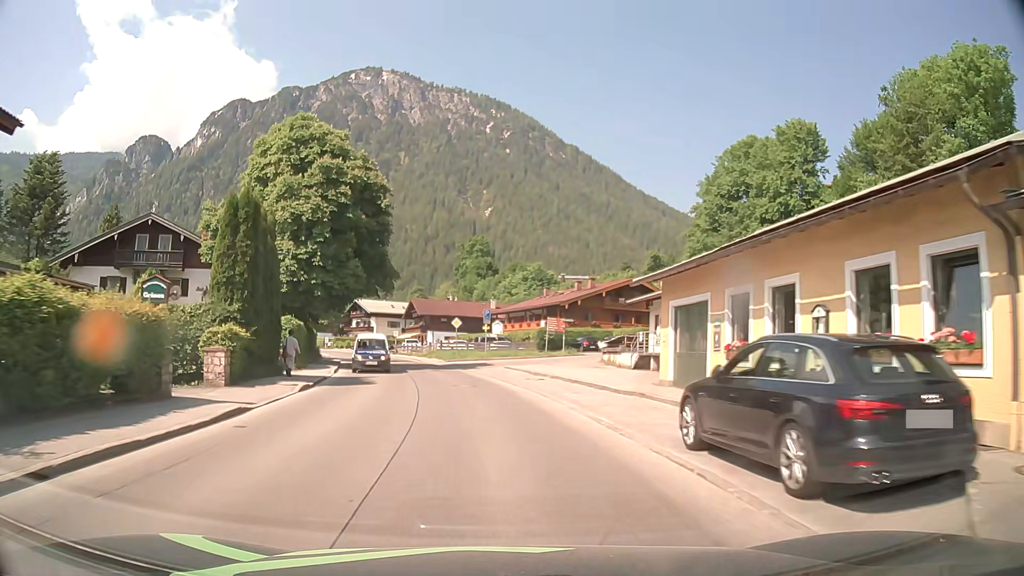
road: tertiary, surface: asphalt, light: Day
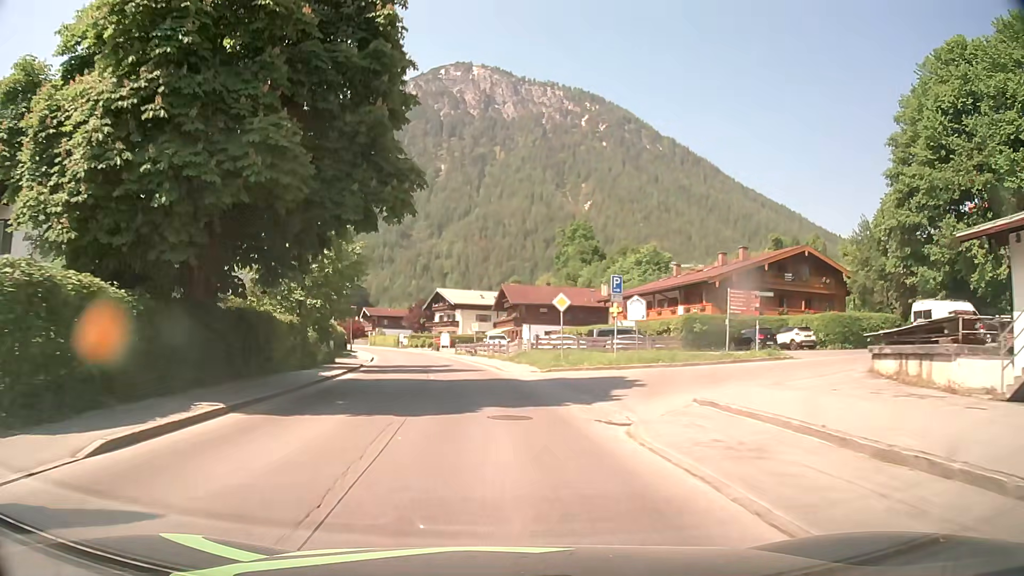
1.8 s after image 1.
(-1.6, +23.2) m; -8°
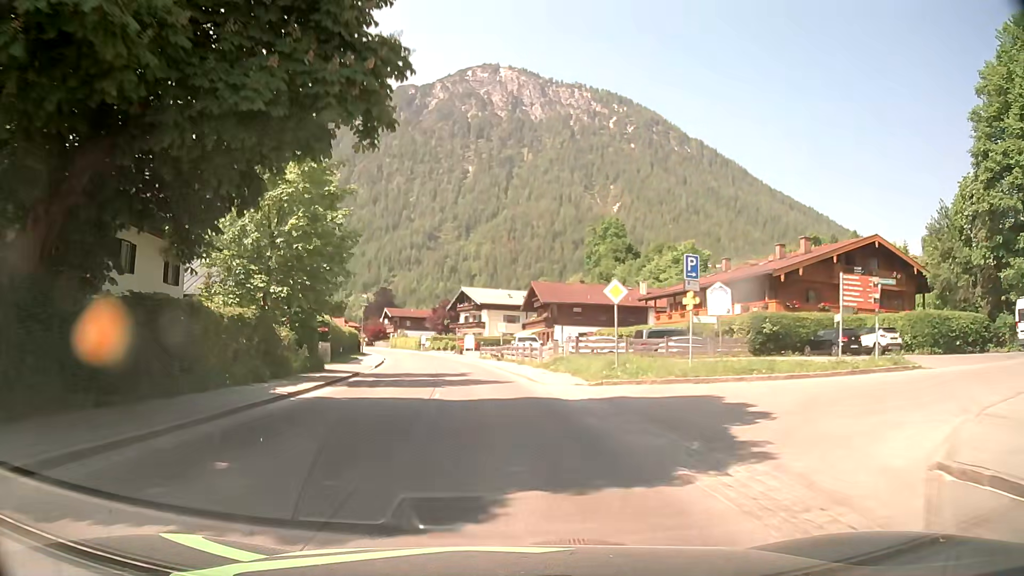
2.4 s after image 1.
(-0.2, +7.6) m; -2°
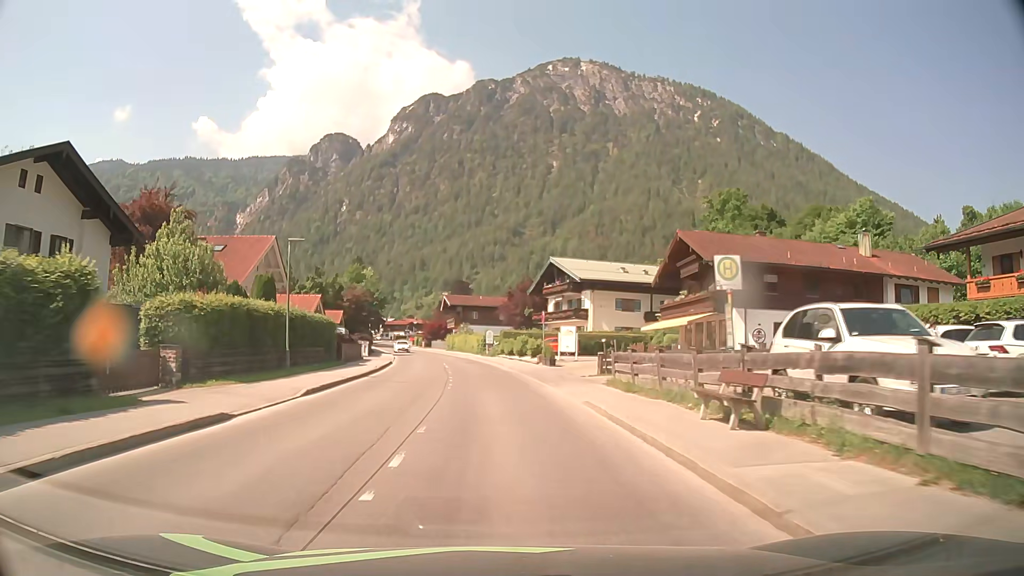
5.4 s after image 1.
(-2.8, +38.3) m; -8°
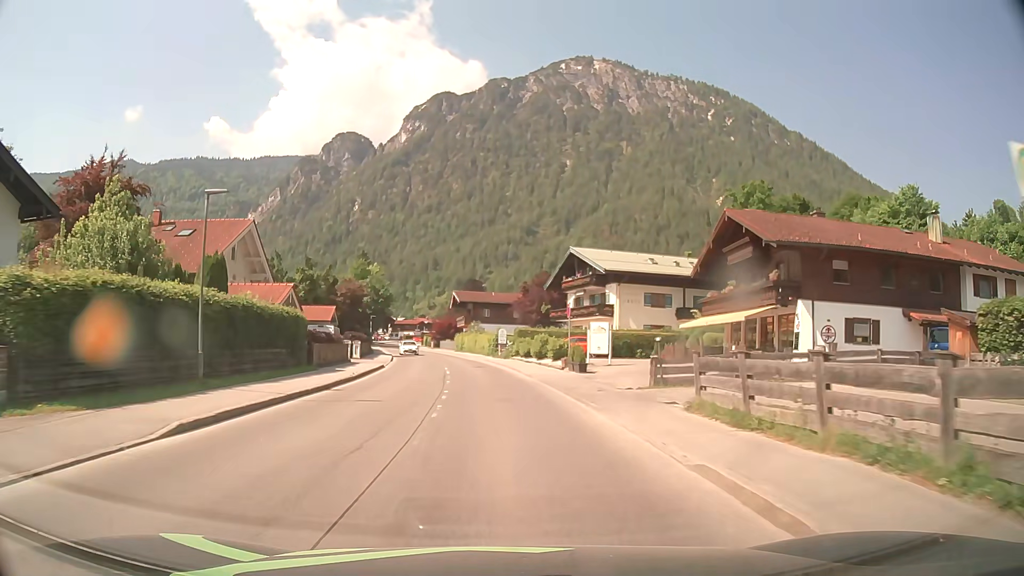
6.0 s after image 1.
(-0.1, +7.8) m; -1°
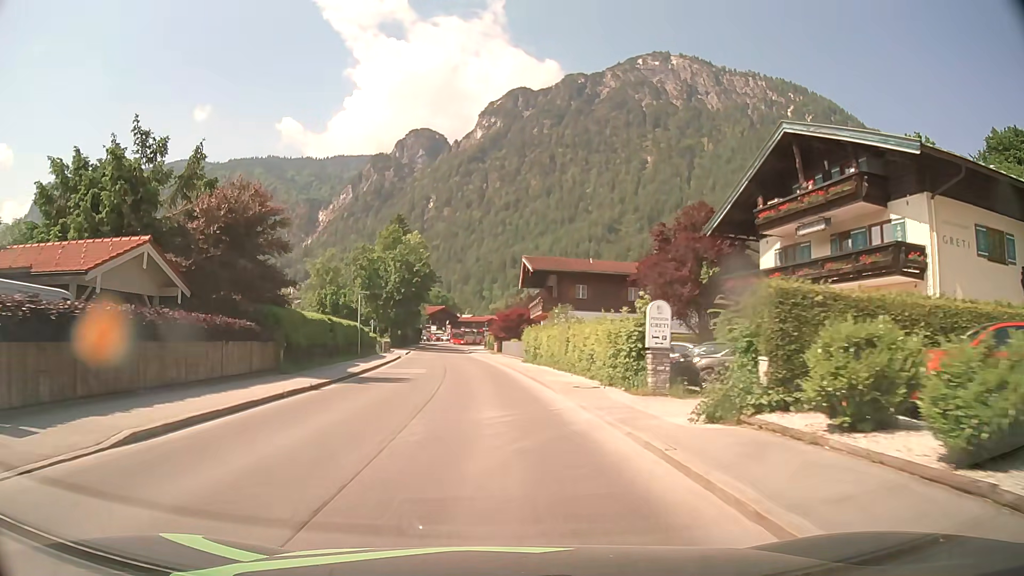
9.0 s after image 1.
(-1.8, +38.8) m; -7°
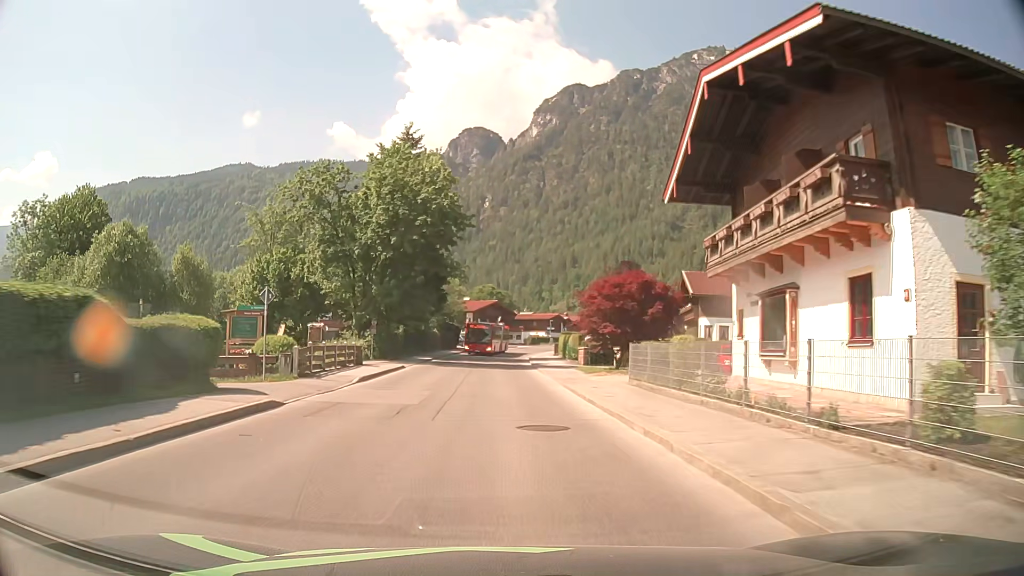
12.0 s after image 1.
(-2.2, +38.8) m; -5°
